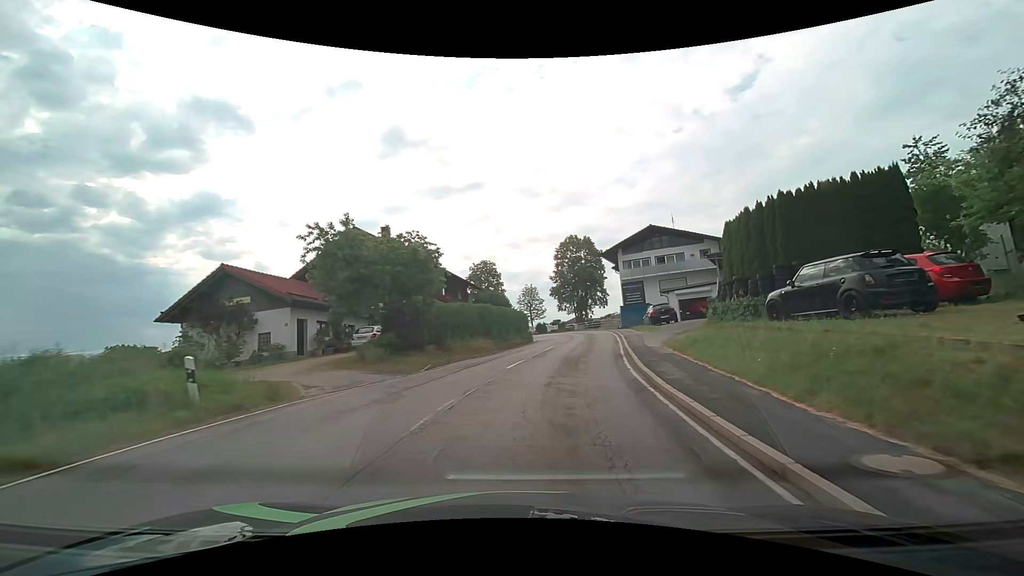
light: Day
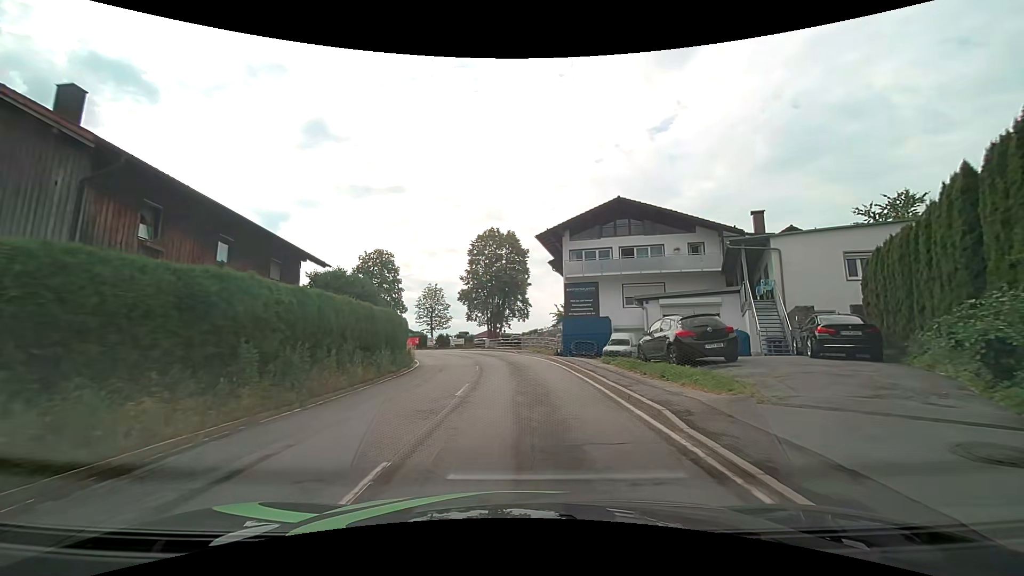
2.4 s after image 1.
(+1.9, +20.8) m; +10°
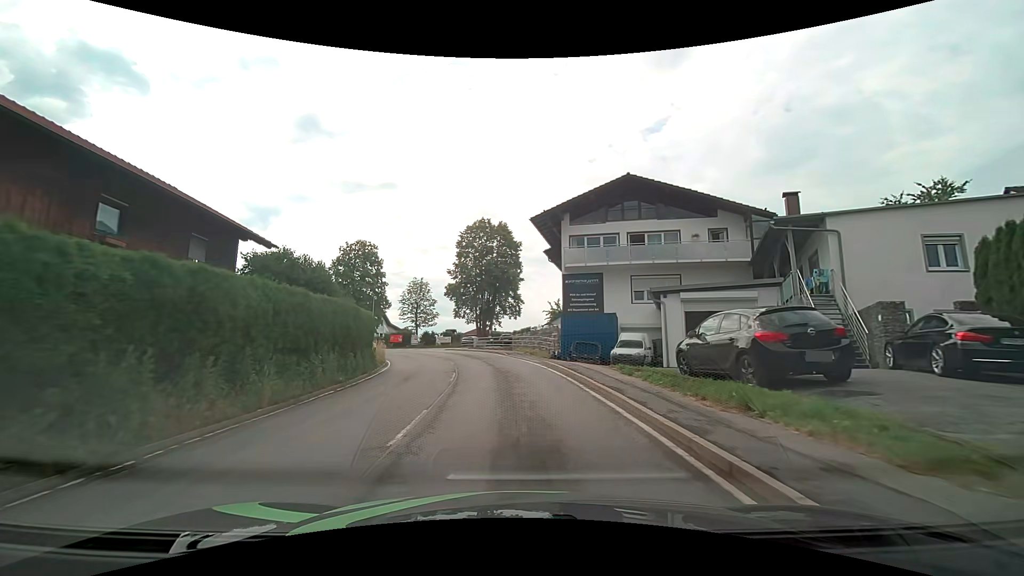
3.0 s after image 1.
(+0.1, +5.2) m; +1°
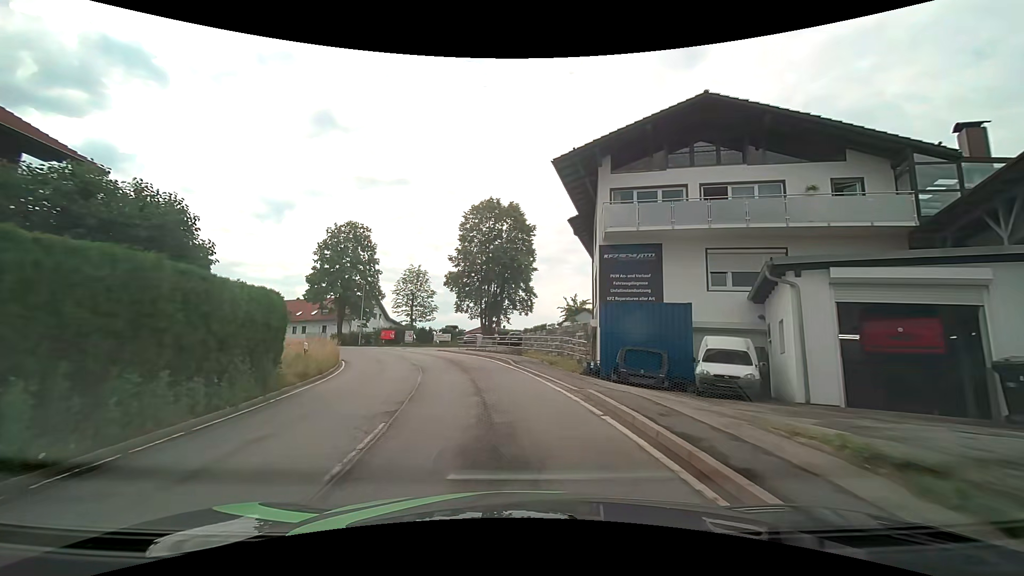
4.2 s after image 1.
(0.0, +10.3) m; -1°
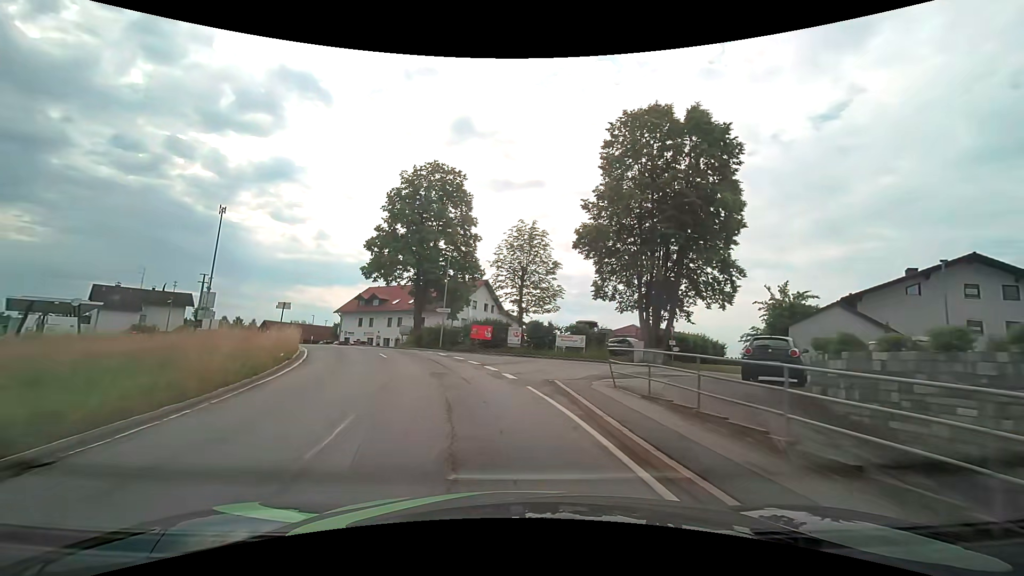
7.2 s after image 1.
(-3.1, +26.0) m; -15°
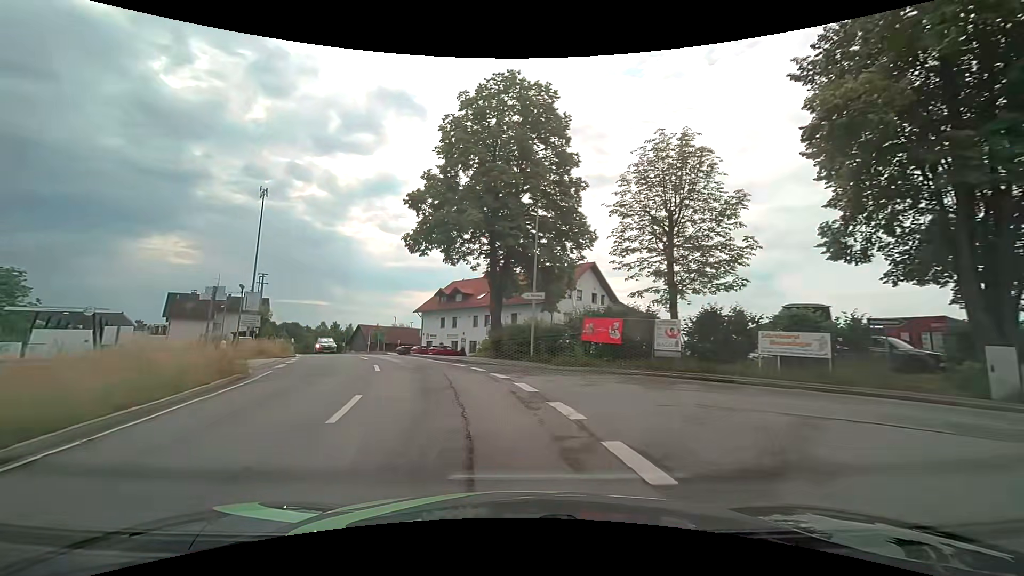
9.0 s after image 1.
(-1.5, +16.5) m; -11°
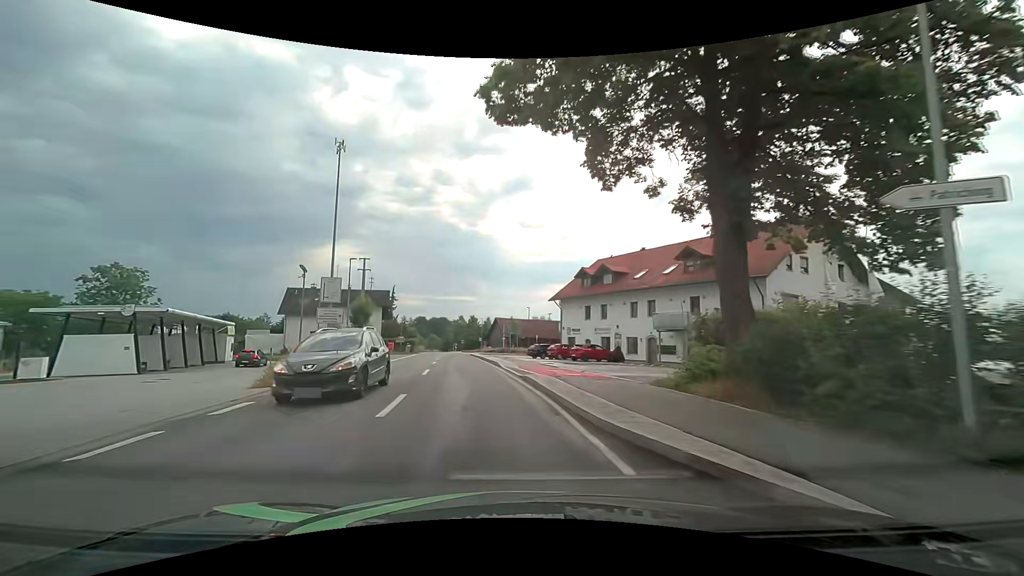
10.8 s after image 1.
(-2.1, +17.0) m; -15°
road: tertiary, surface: asphalt
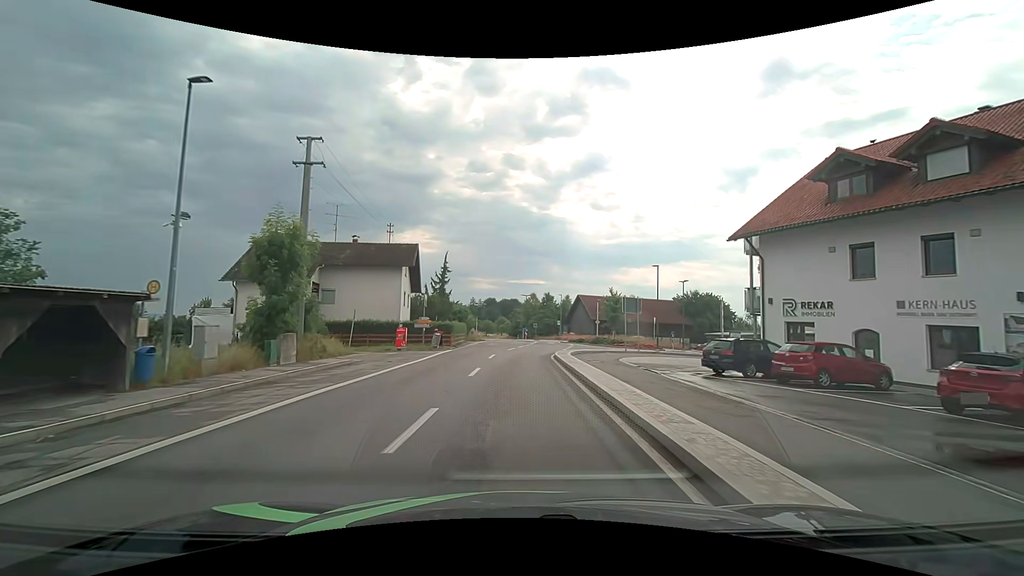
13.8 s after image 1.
(-3.8, +29.9) m; -10°
(0, +10) (0, +20) (+1, +30) (+2, +40) (+3, +50) (+4, +60) (+4, +70) (+4, +80) (+3, +90) (+2, +100) m
